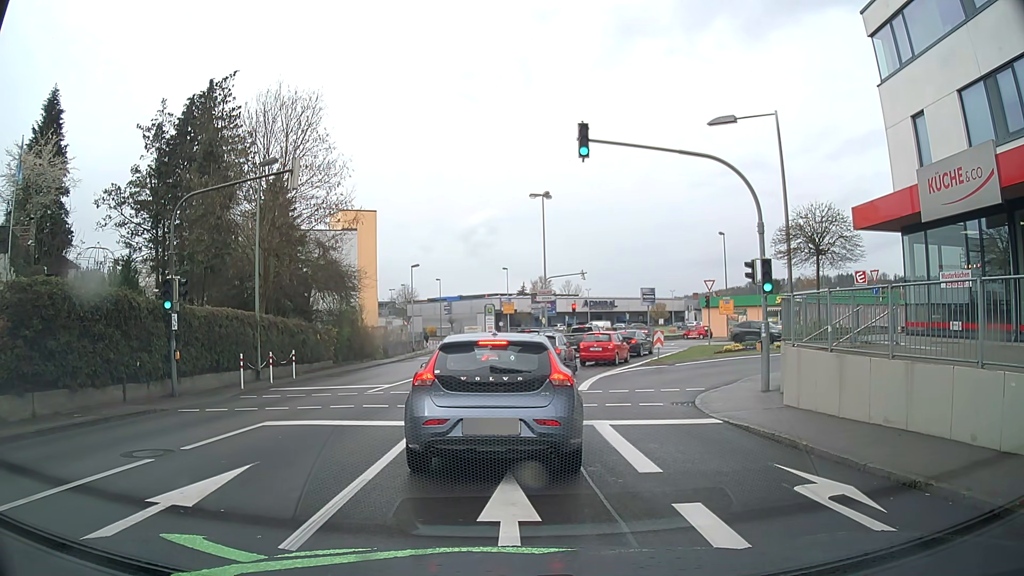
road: tertiary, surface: asphalt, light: Day
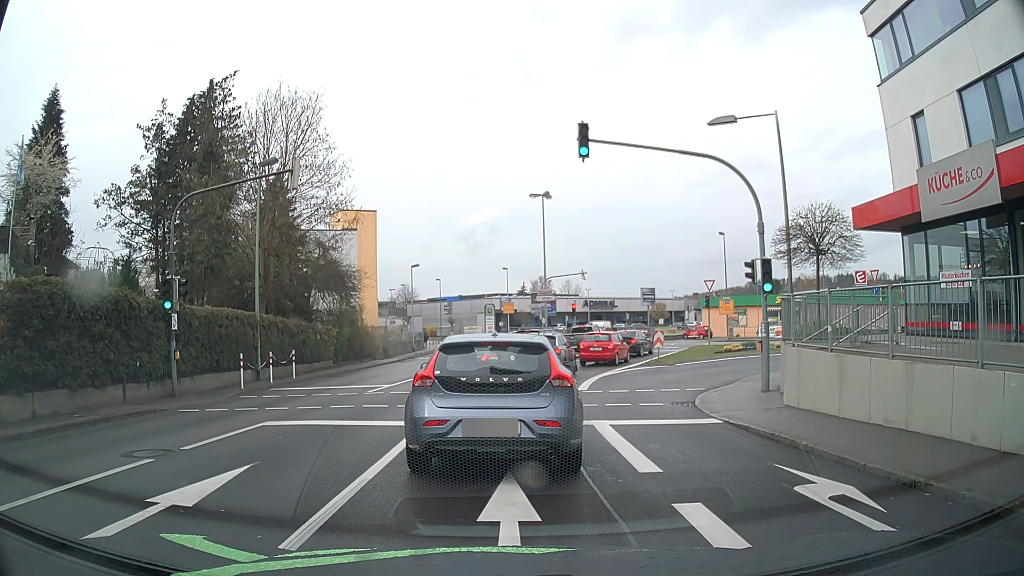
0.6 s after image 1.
(0.0, 0.0) m; 0°
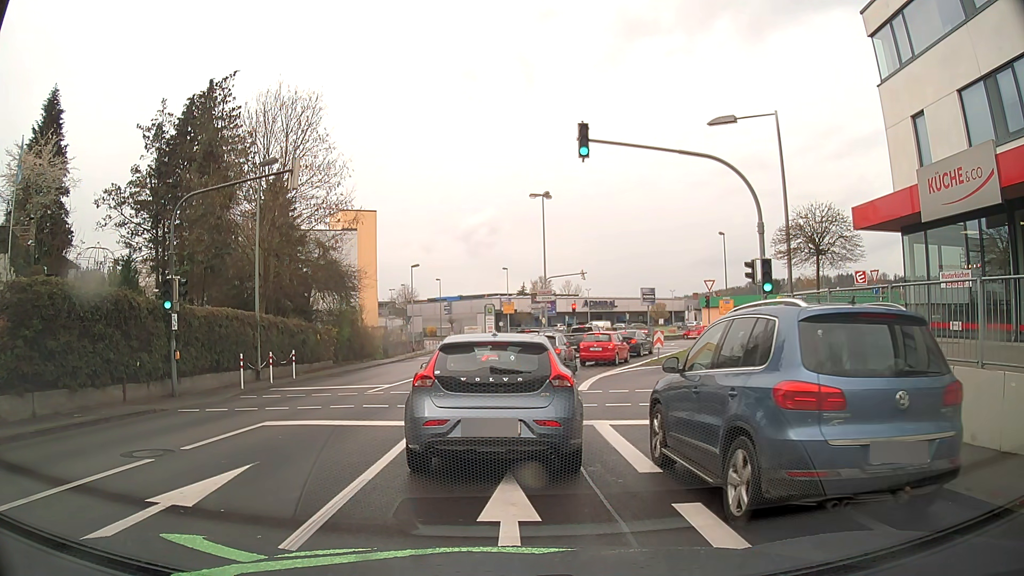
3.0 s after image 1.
(0.0, 0.0) m; 0°
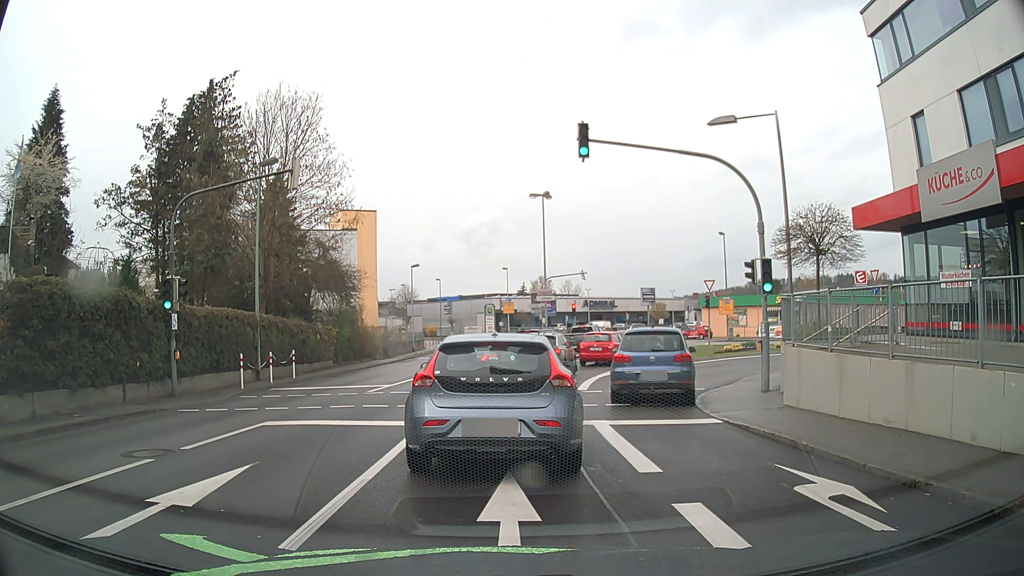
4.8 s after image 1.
(0.0, 0.0) m; 0°
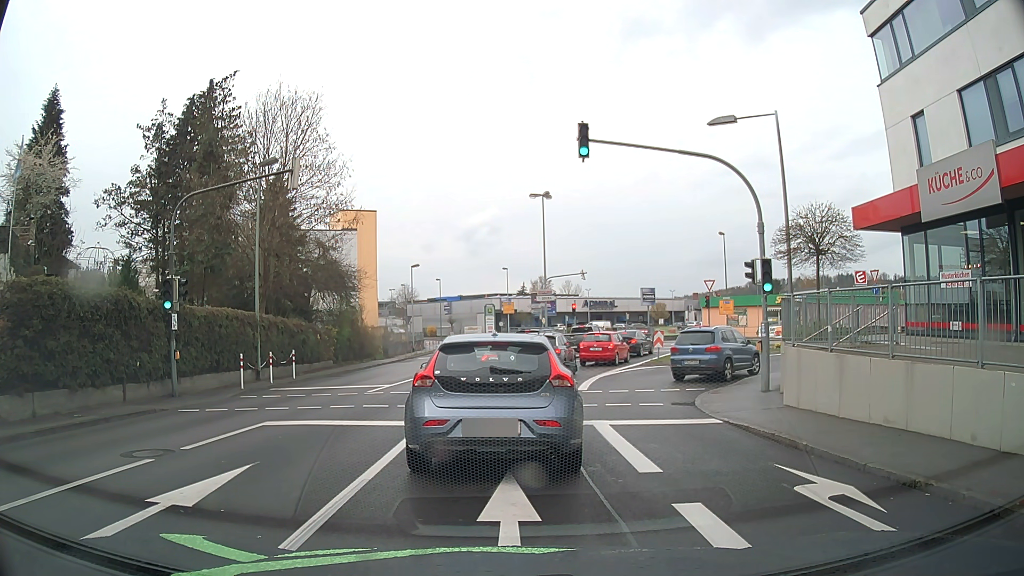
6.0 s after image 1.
(0.0, 0.0) m; 0°
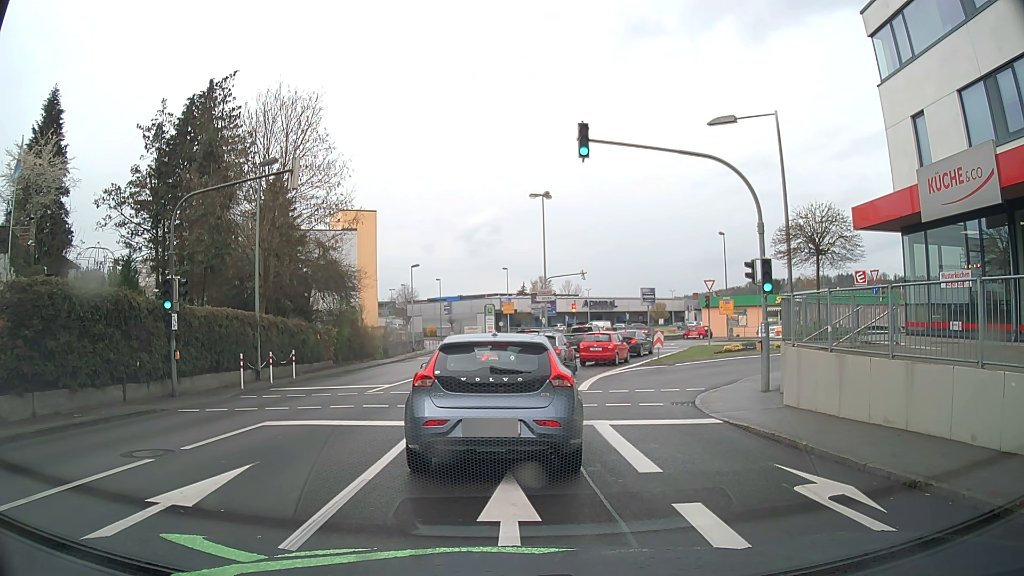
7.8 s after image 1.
(0.0, 0.0) m; 0°
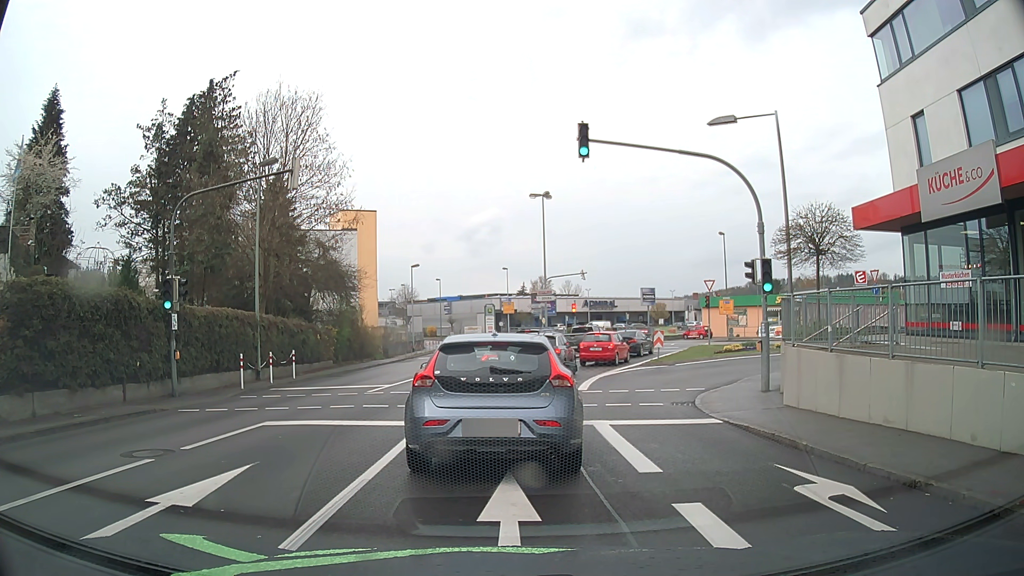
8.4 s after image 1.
(0.0, 0.0) m; 0°
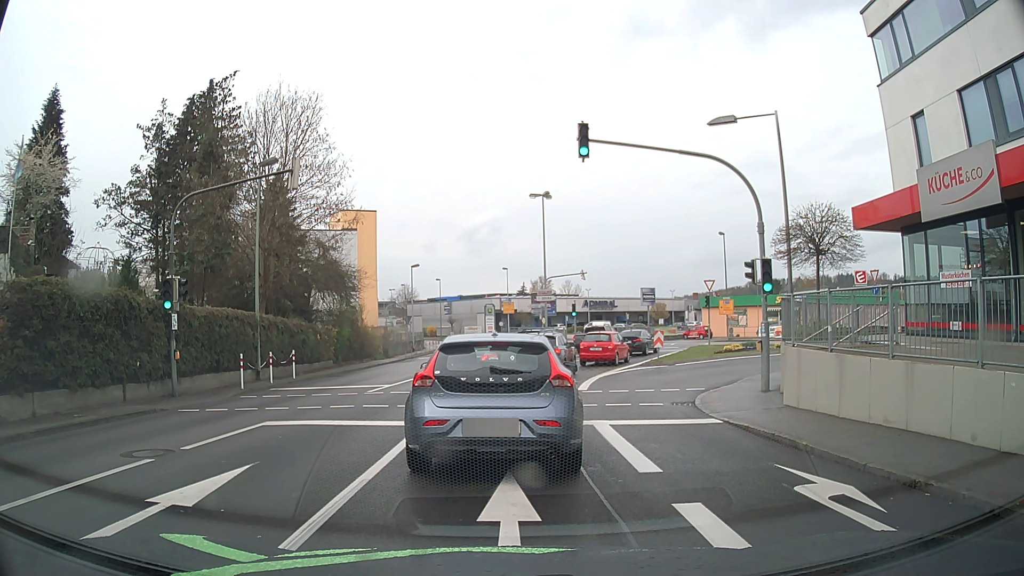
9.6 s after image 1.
(0.0, 0.0) m; 0°
